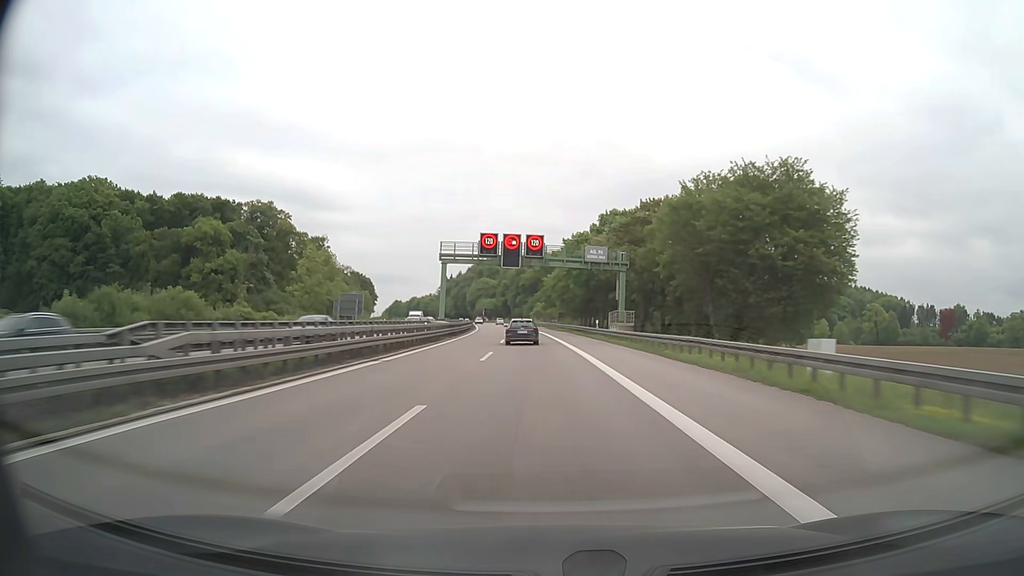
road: motorway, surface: asphalt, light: Day
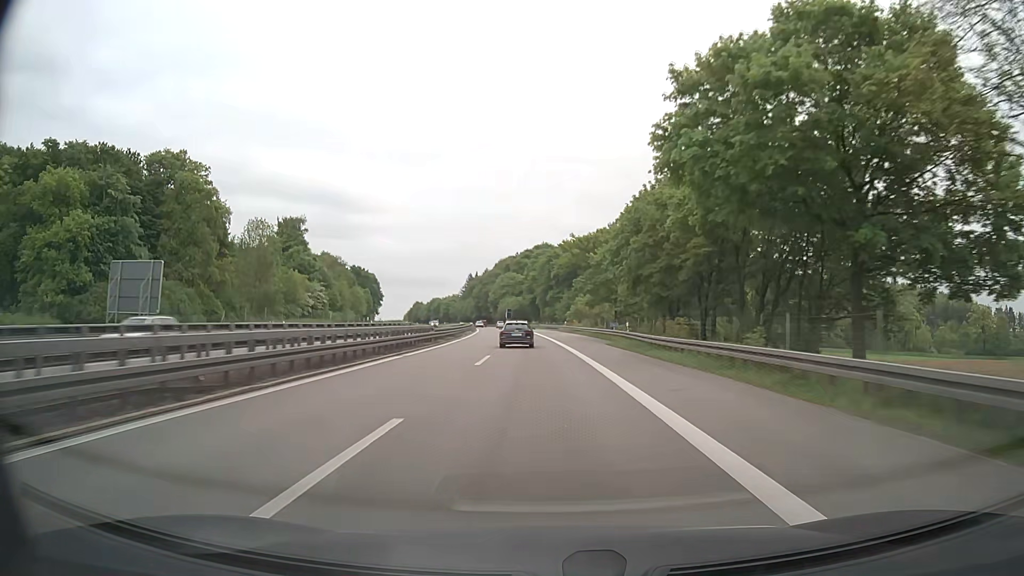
(-1.4, +56.1) m; -3°
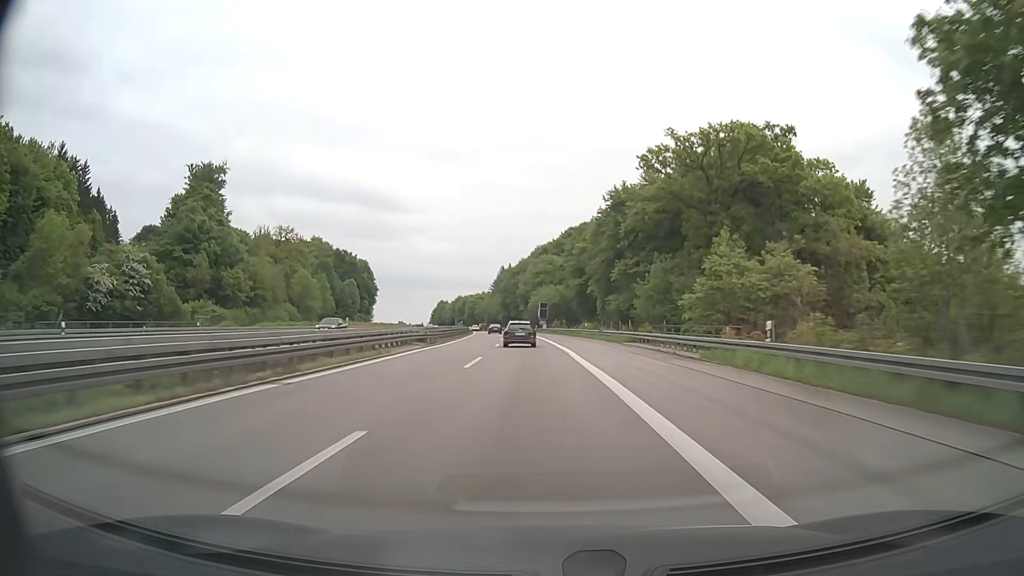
(-2.6, +74.2) m; -4°
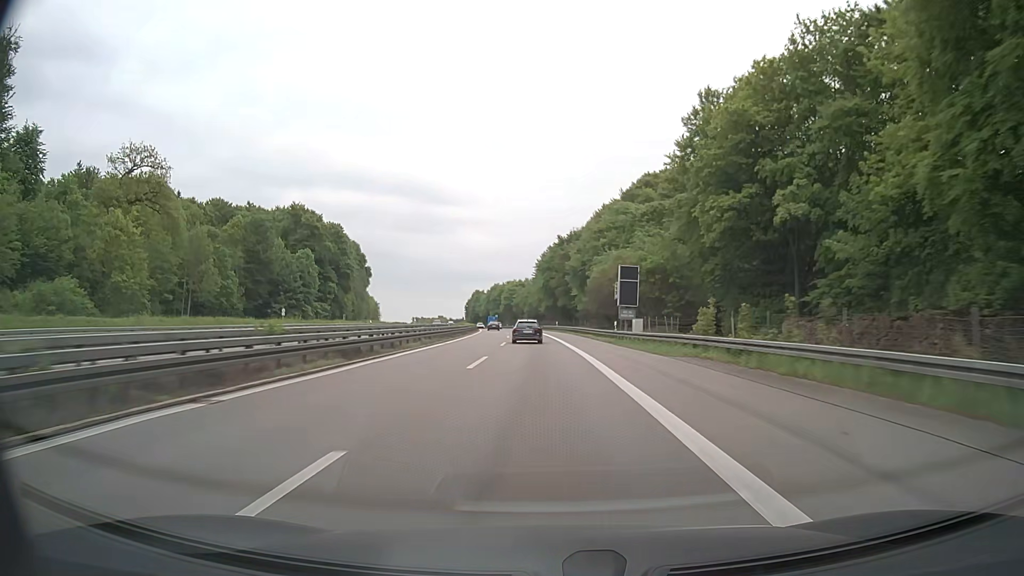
(-2.8, +74.5) m; -4°
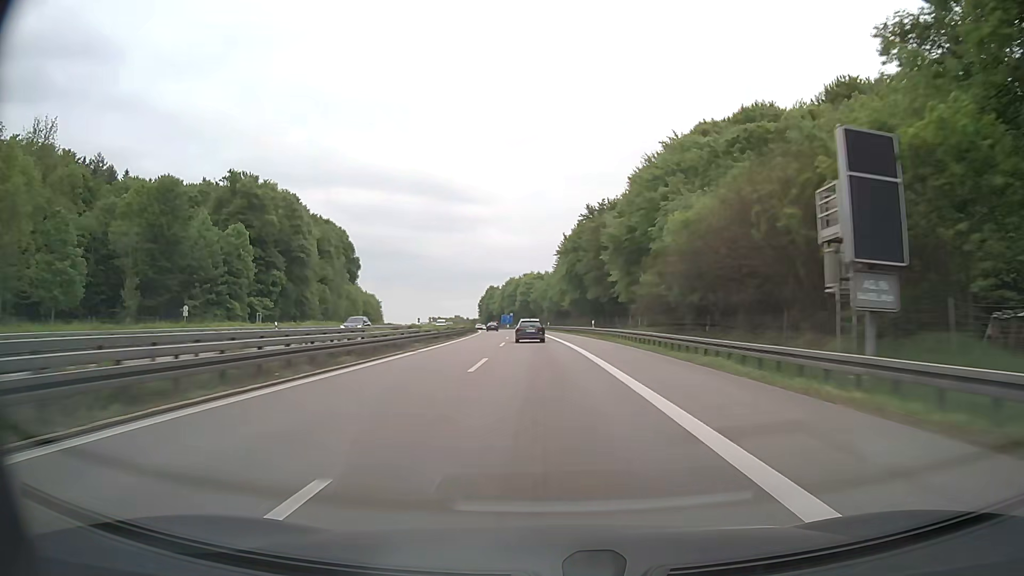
(-0.6, +37.8) m; -2°
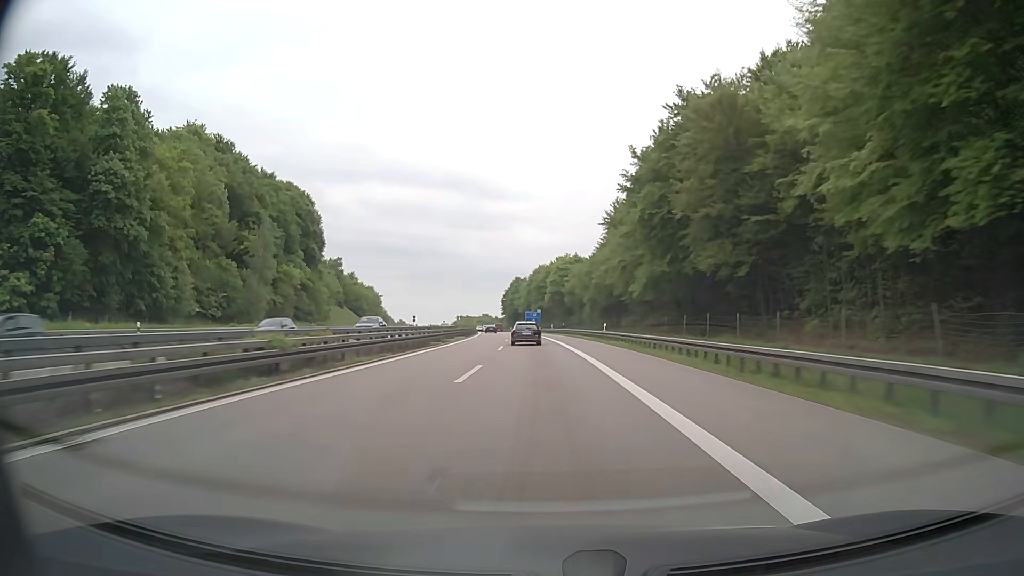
(-1.4, +57.3) m; -3°
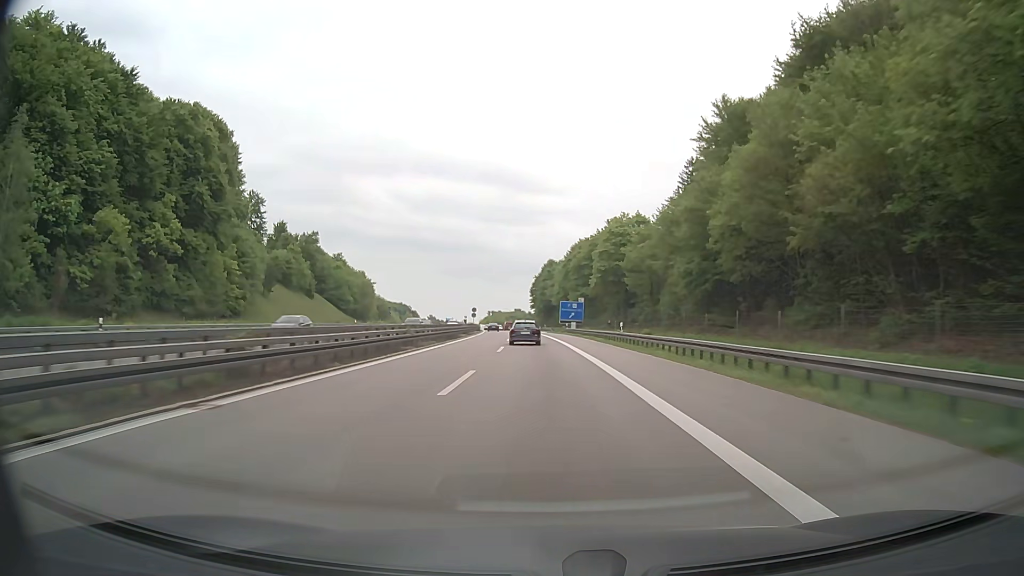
(-1.6, +57.6) m; -3°
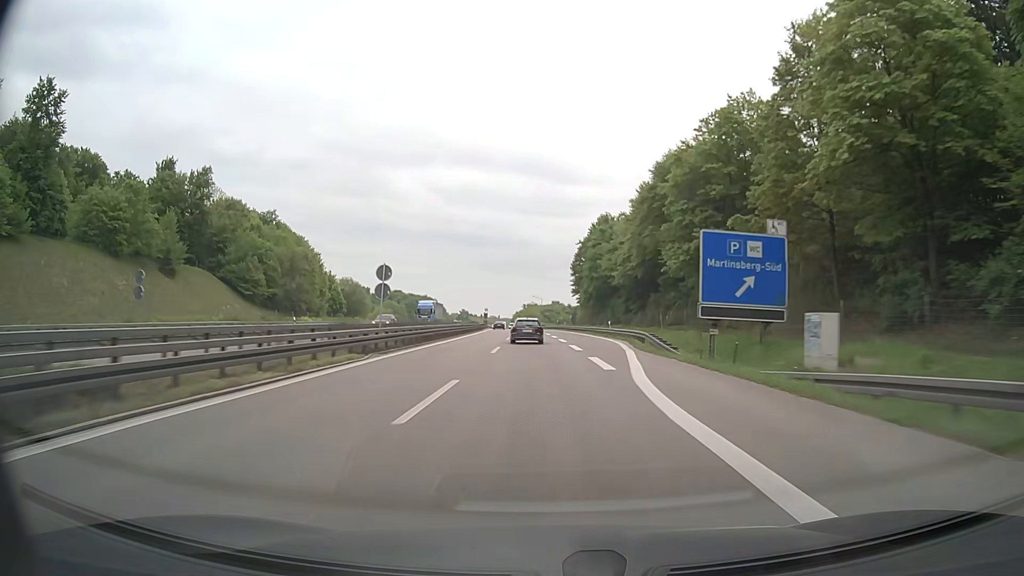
(-2.5, +76.6) m; -4°
(0, +10) (0, +20) (0, +30) (0, +40) (-1, +50) (-1, +60) (-1, +70) (-2, +80) (-2, +90) (-3, +100) m
